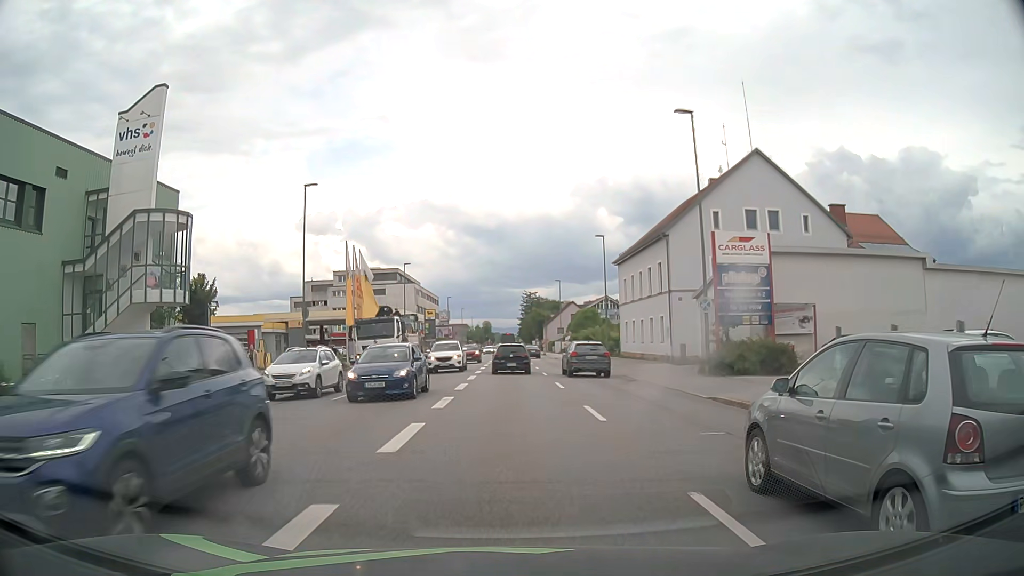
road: tertiary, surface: asphalt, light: Day
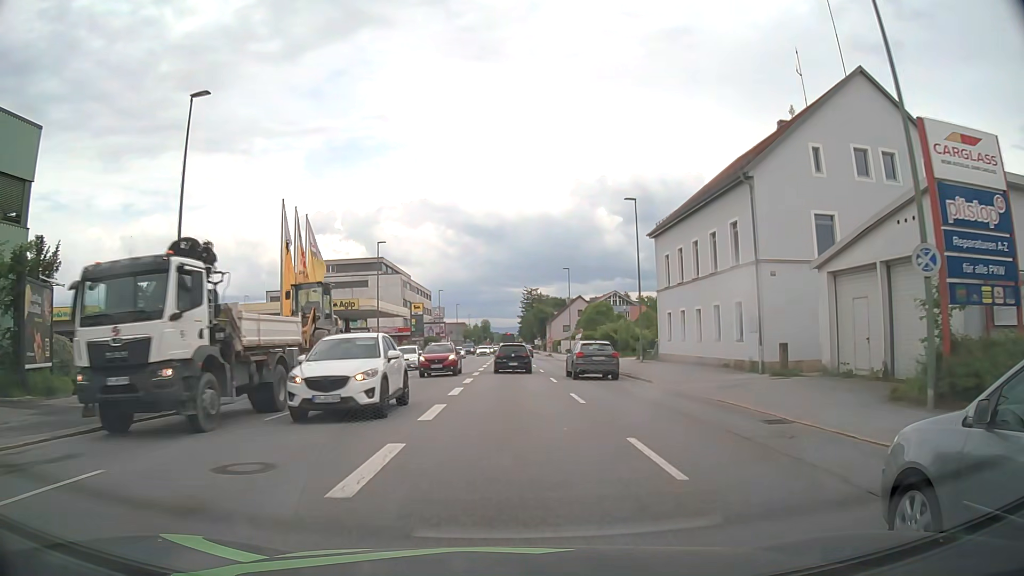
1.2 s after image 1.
(0.0, +14.6) m; 0°
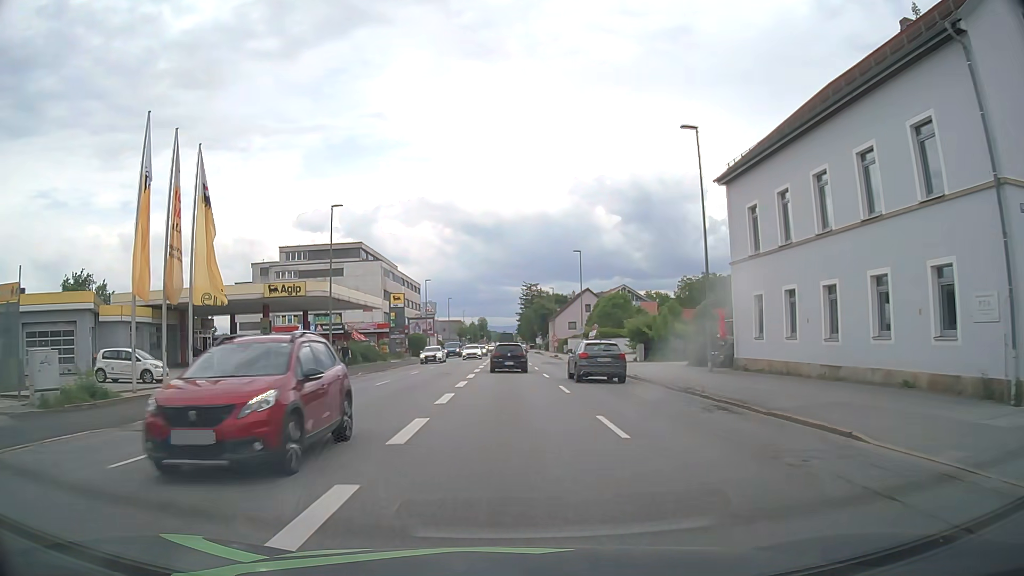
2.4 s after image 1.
(0.0, +14.8) m; 0°
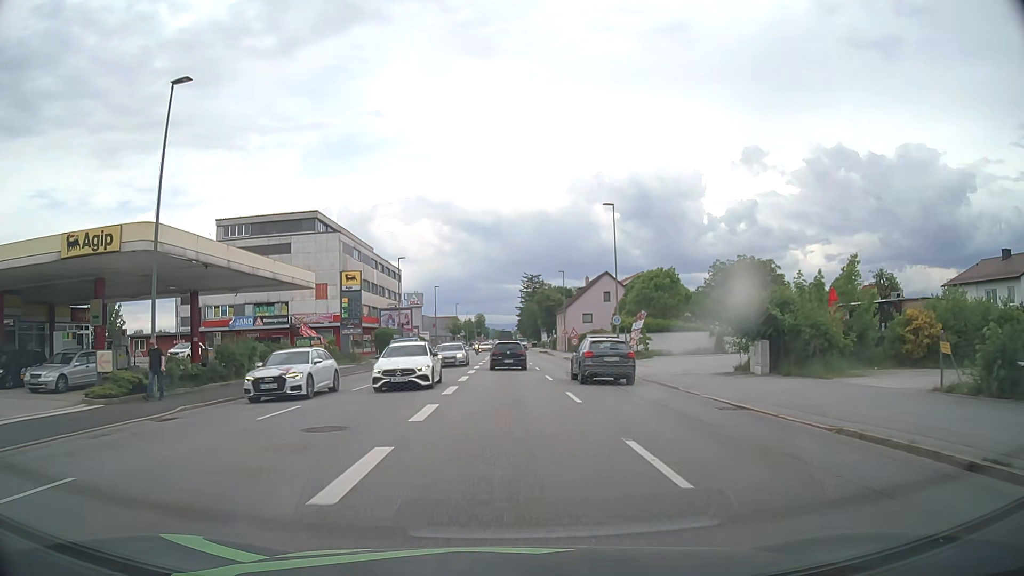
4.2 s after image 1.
(0.0, +21.6) m; 0°
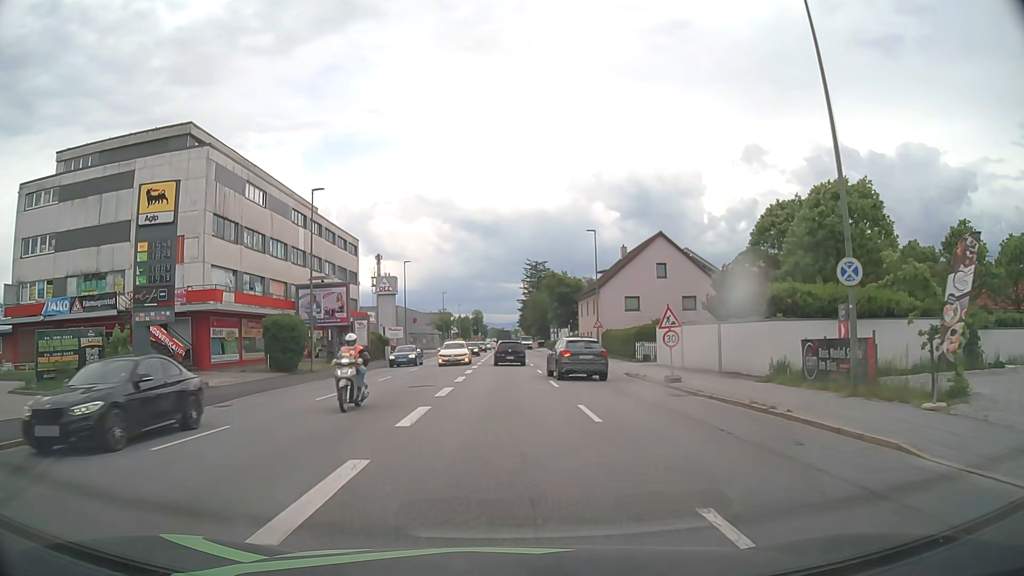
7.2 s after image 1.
(+0.2, +30.7) m; 0°
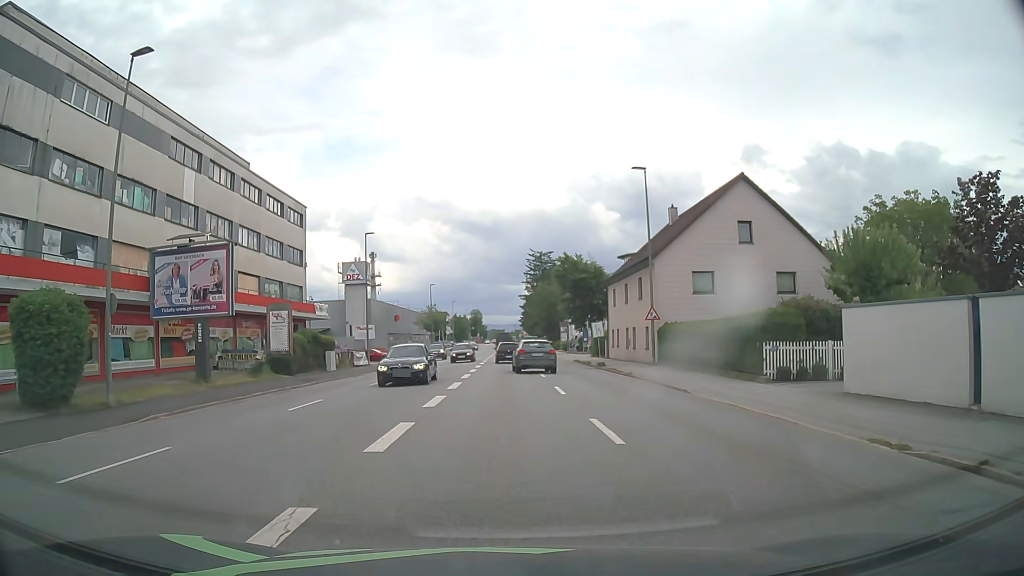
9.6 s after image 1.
(+0.1, +20.3) m; 0°
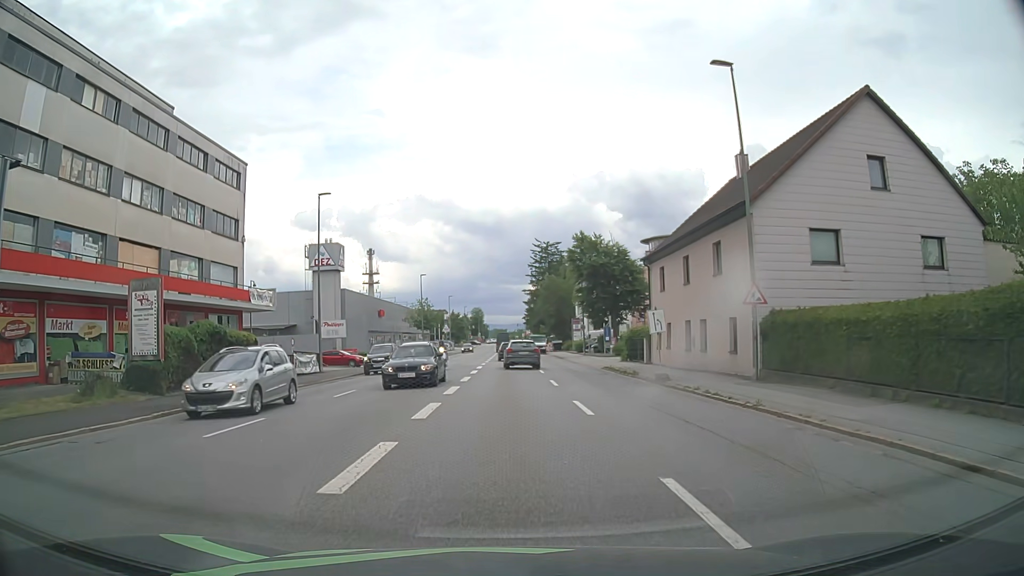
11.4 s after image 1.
(-0.1, +14.2) m; 0°
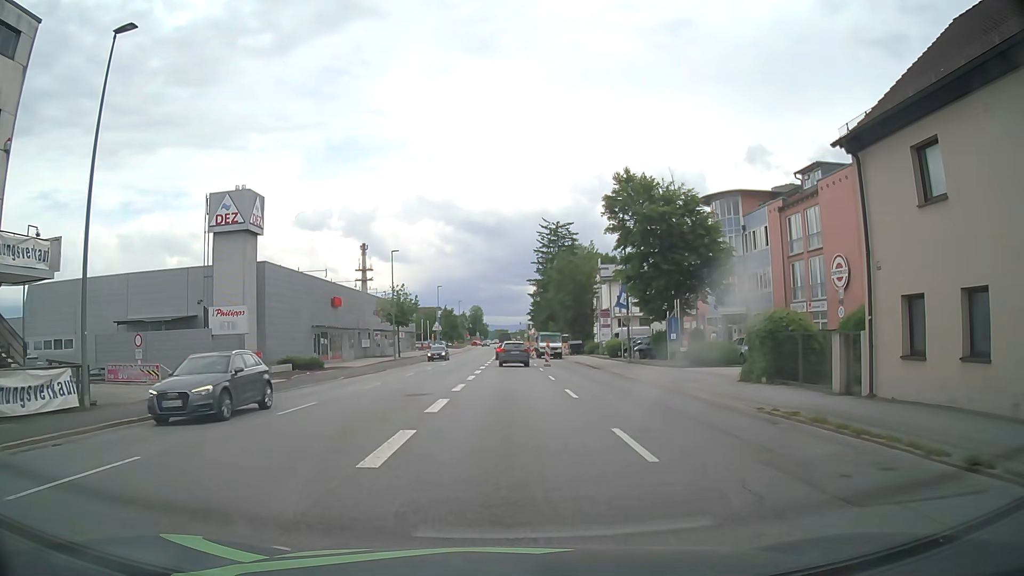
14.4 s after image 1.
(0.0, +23.0) m; 0°
(0, +10) (0, +20) (0, +30) (0, +40) (-1, +50) (-1, +60) (-1, +70) (-1, +80) (-1, +90) (-1, +100) m
